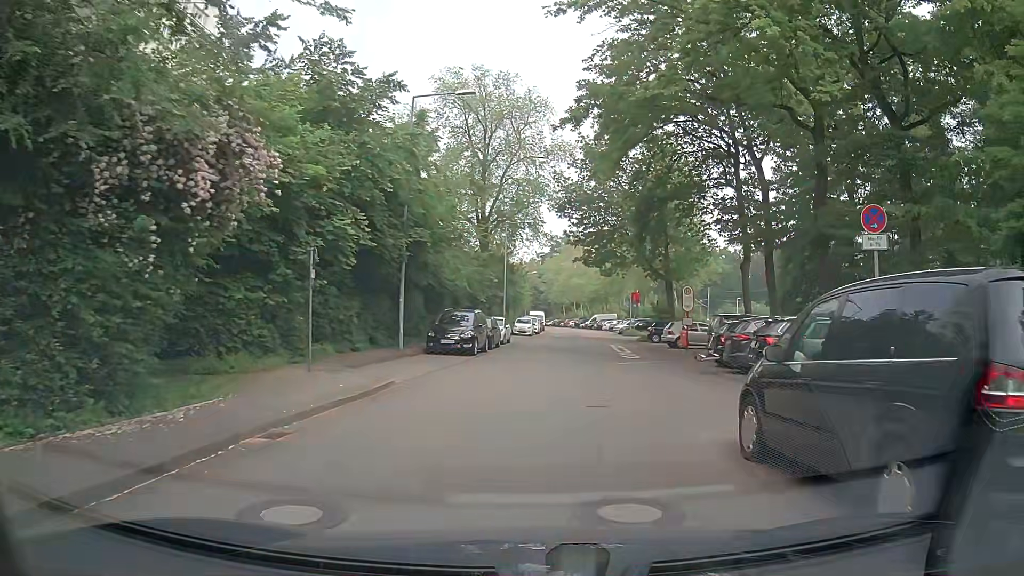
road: residential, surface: asphalt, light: Day
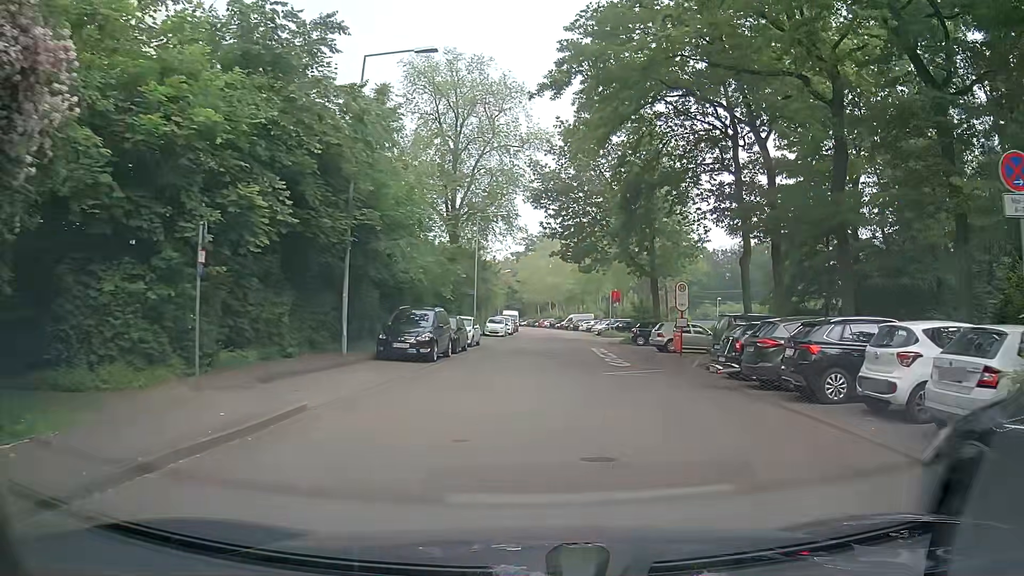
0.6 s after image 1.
(0.0, +4.0) m; +1°
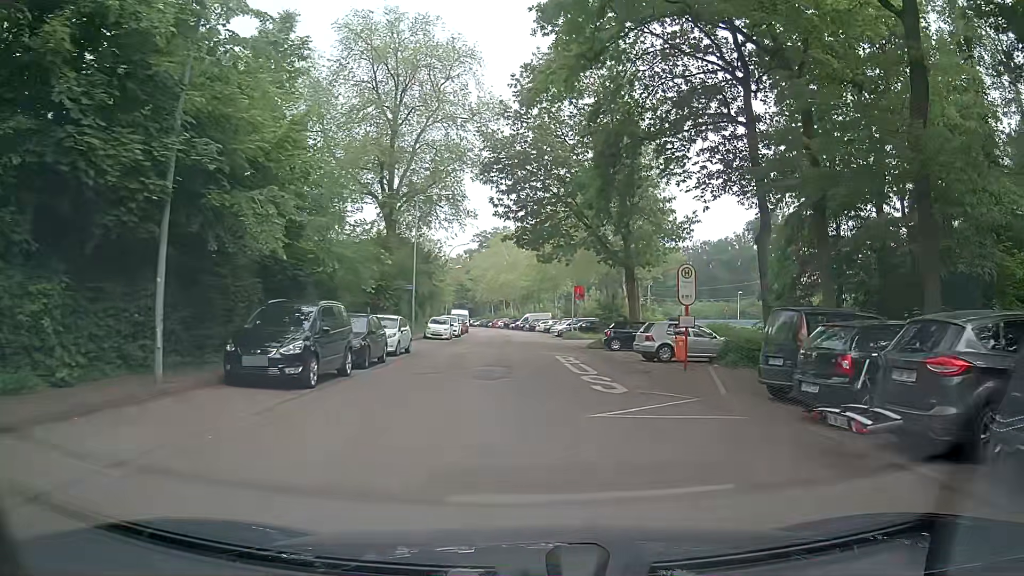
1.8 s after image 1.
(+0.2, +8.1) m; +4°
(0, +10) (+1, +20) (+1, +30) (+1, +40) (0, +50) (-1, +60) (-1, +70) (-3, +80) (-4, +90) (-5, +100) m
